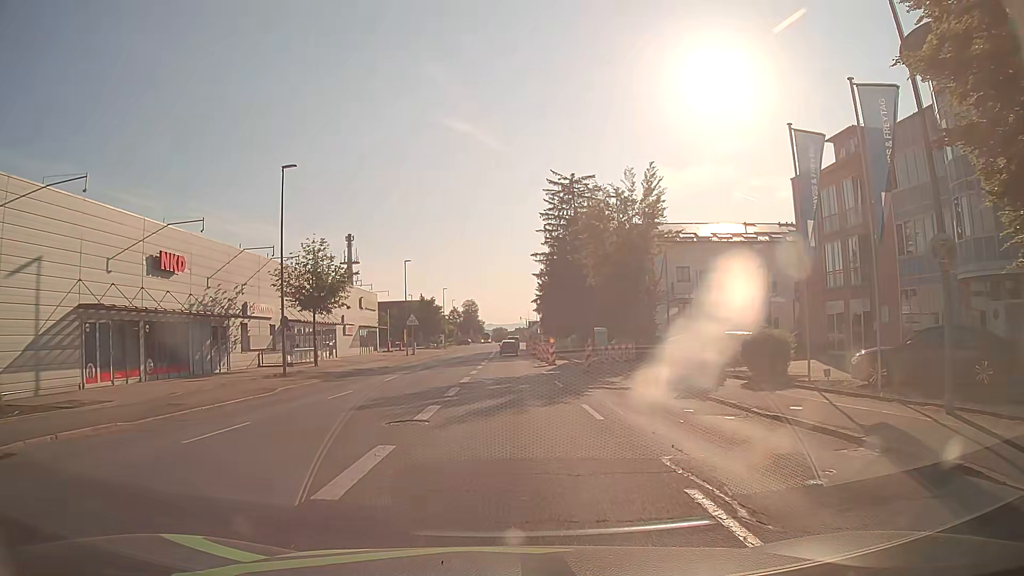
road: tertiary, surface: asphalt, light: Day
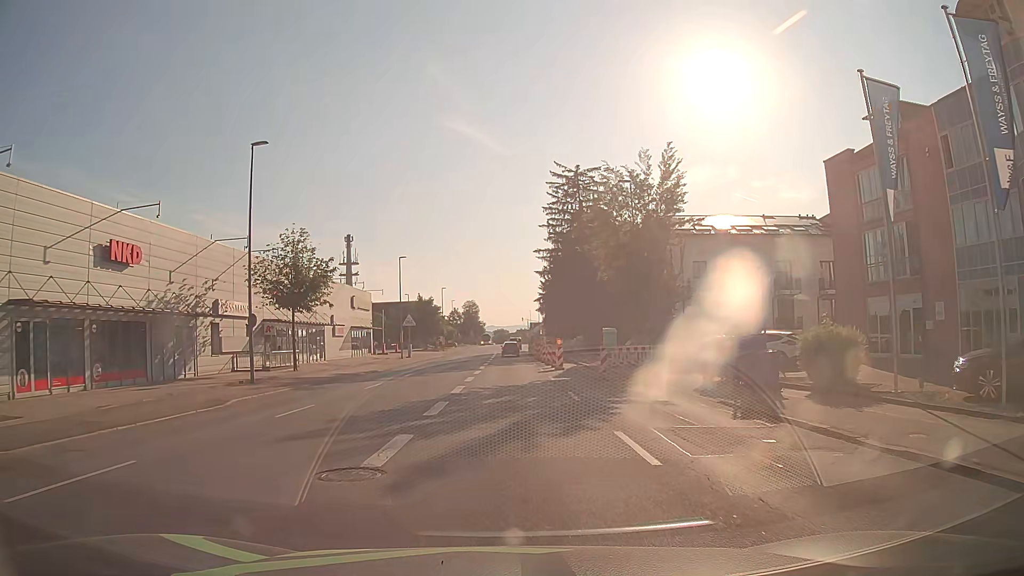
(0.0, +4.5) m; 0°
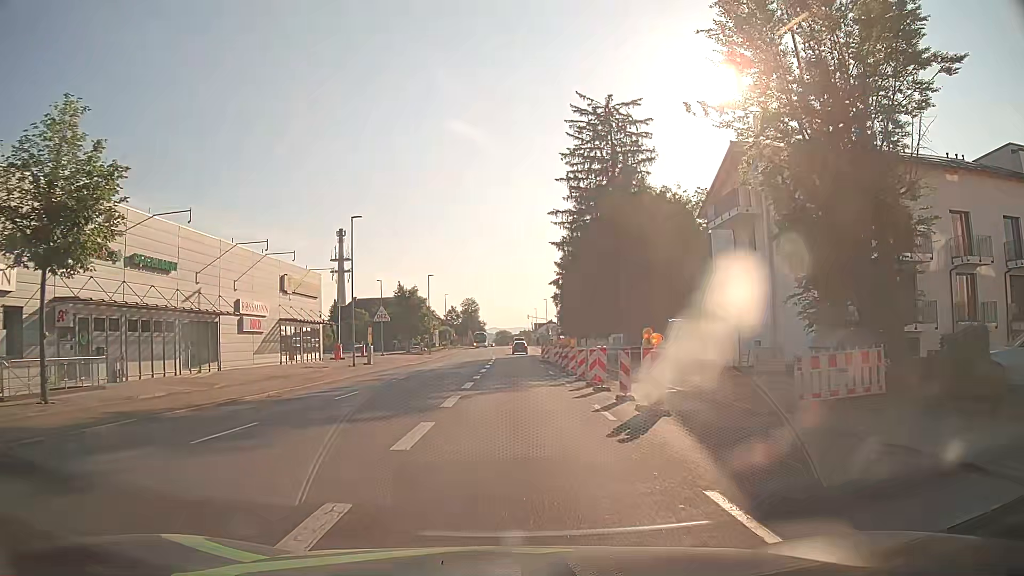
(-0.1, +22.7) m; 0°
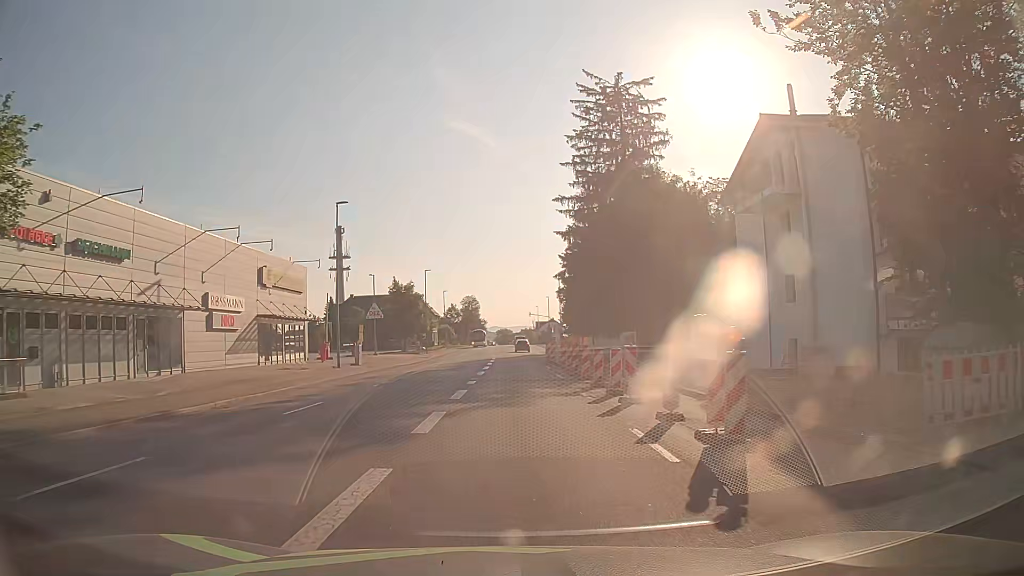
(0.0, +4.5) m; -1°
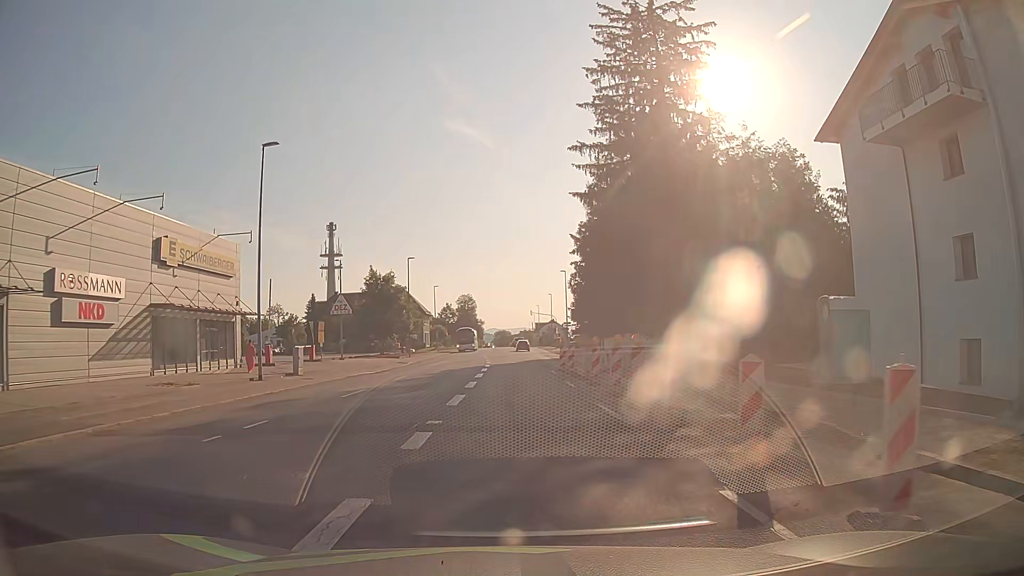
(+0.1, +13.4) m; 0°
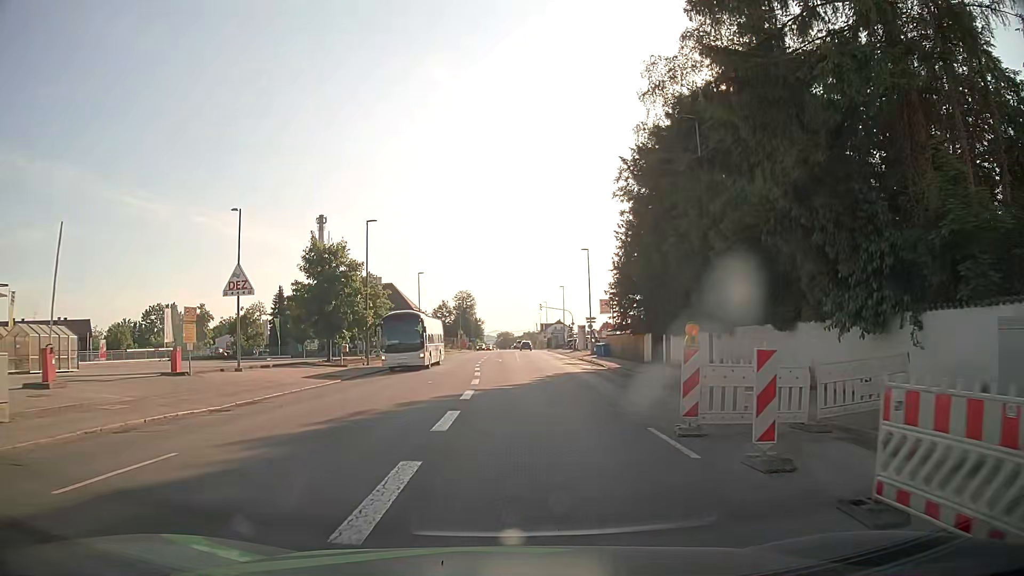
(+0.1, +22.3) m; -1°
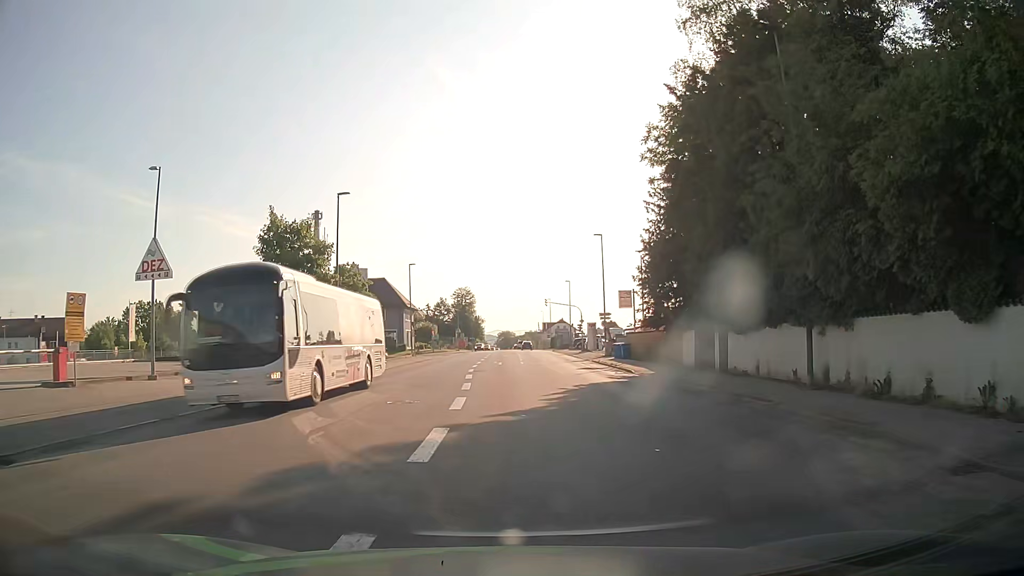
(+0.1, +8.9) m; 0°
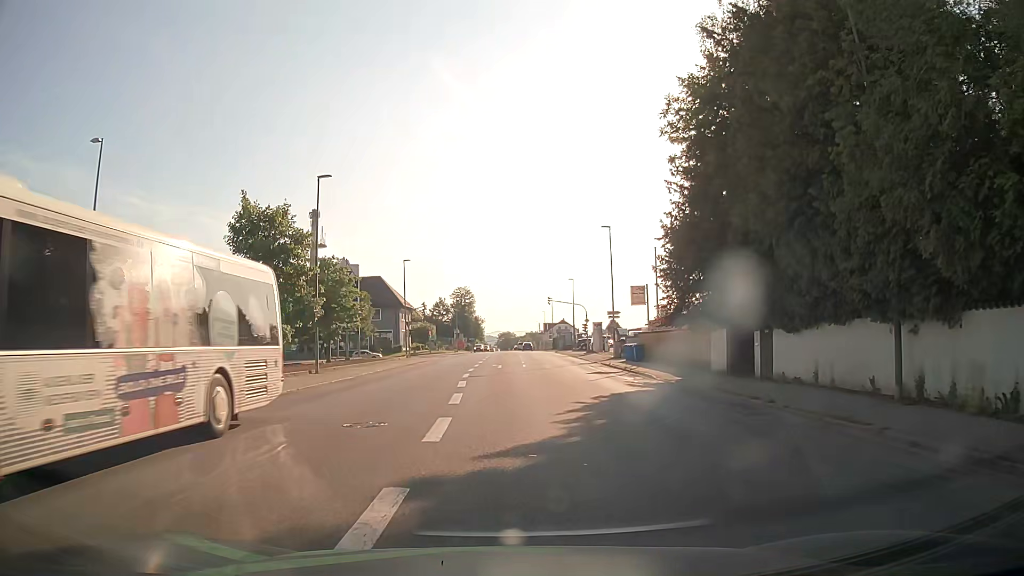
(0.0, +4.5) m; 0°
(0, +10) (0, +20) (0, +30) (0, +40) (0, +50) (0, +60) (0, +70) (0, +80) (-4, +89) (-13, +91) m
